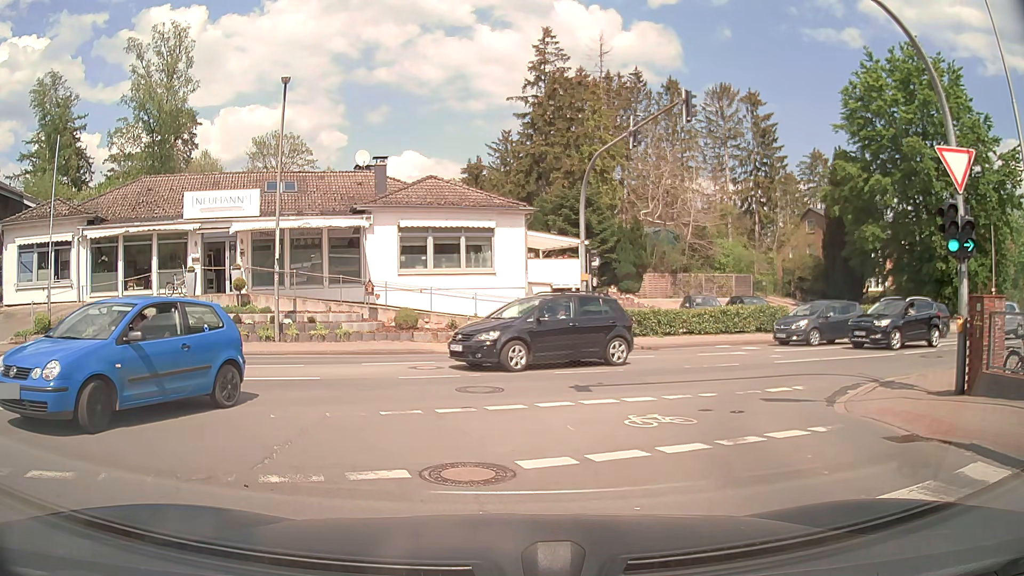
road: tertiary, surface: asphalt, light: Day
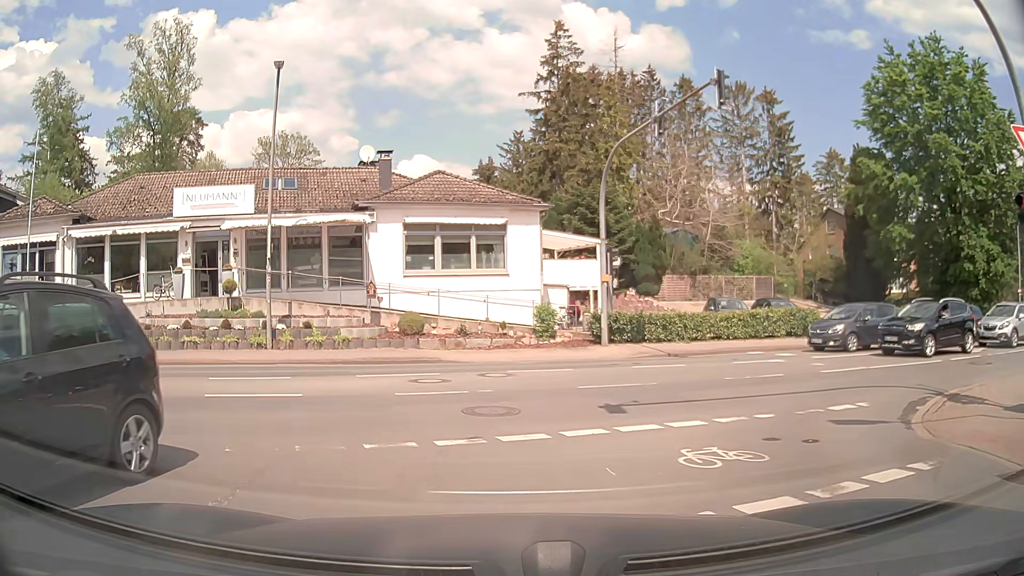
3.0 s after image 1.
(+0.1, +2.0) m; +2°
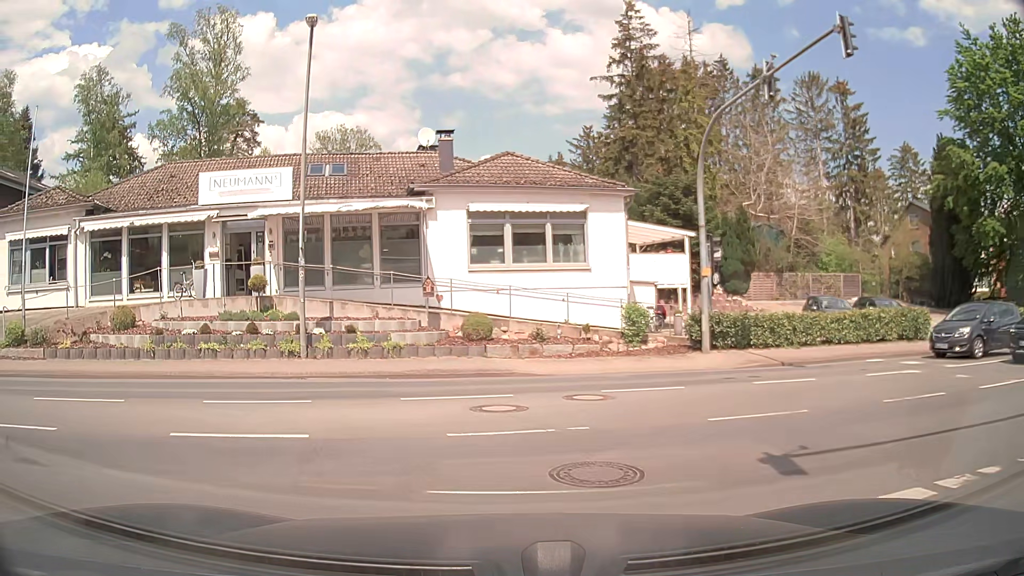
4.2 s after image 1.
(-0.1, +3.5) m; -6°
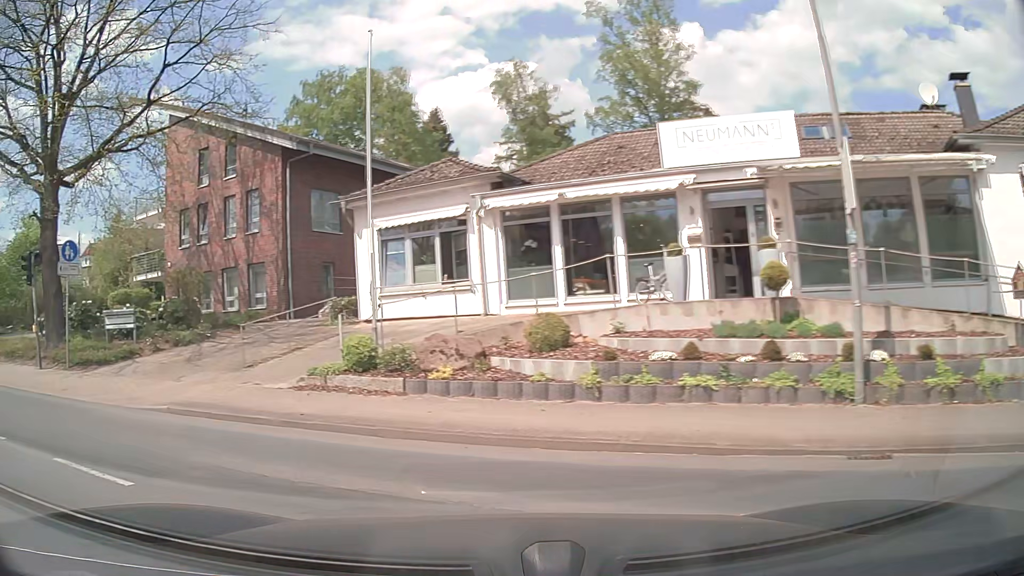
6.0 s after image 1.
(-1.9, +6.6) m; -39°
